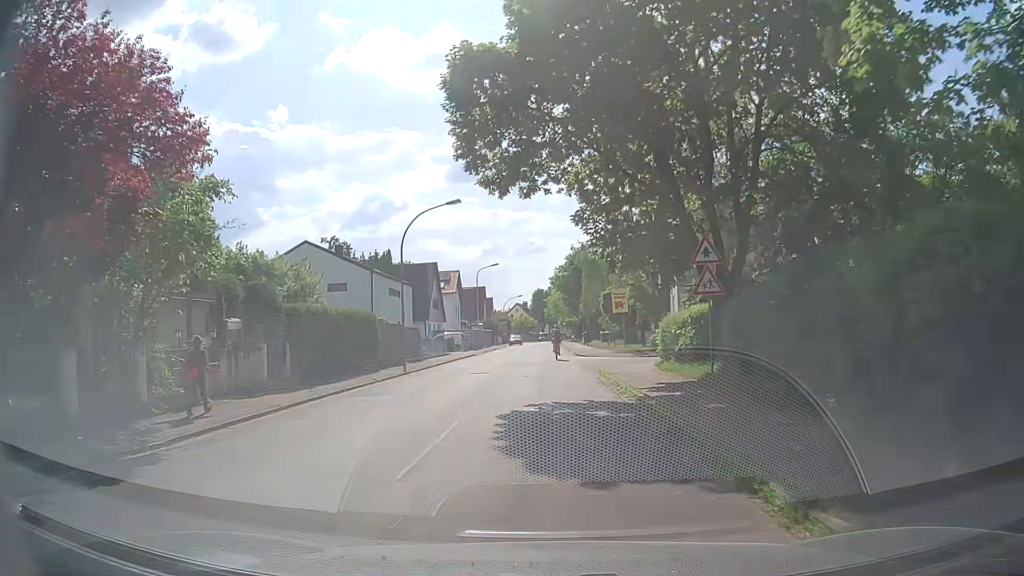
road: unclassified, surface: asphalt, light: Day
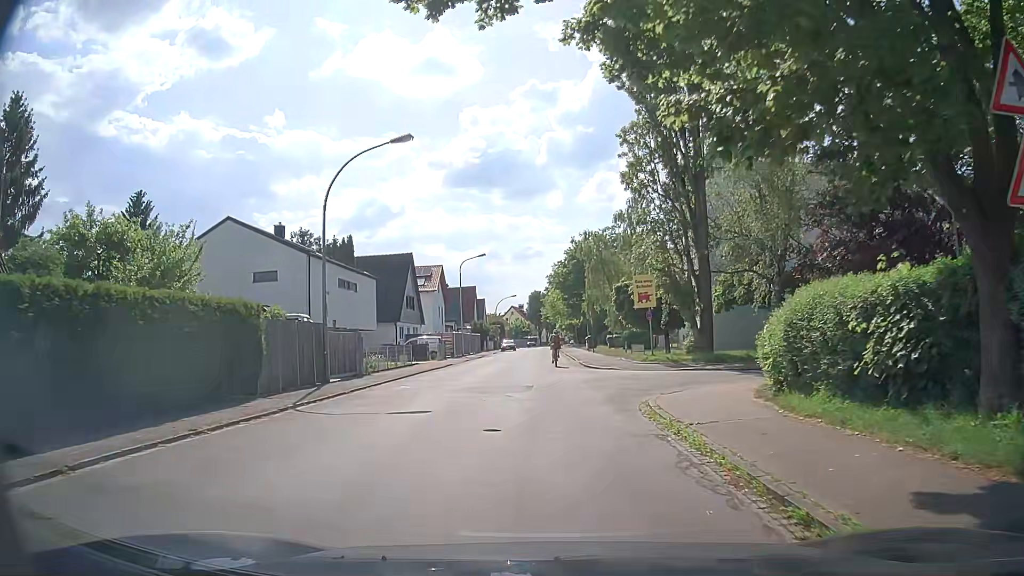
(0.0, +12.5) m; 0°
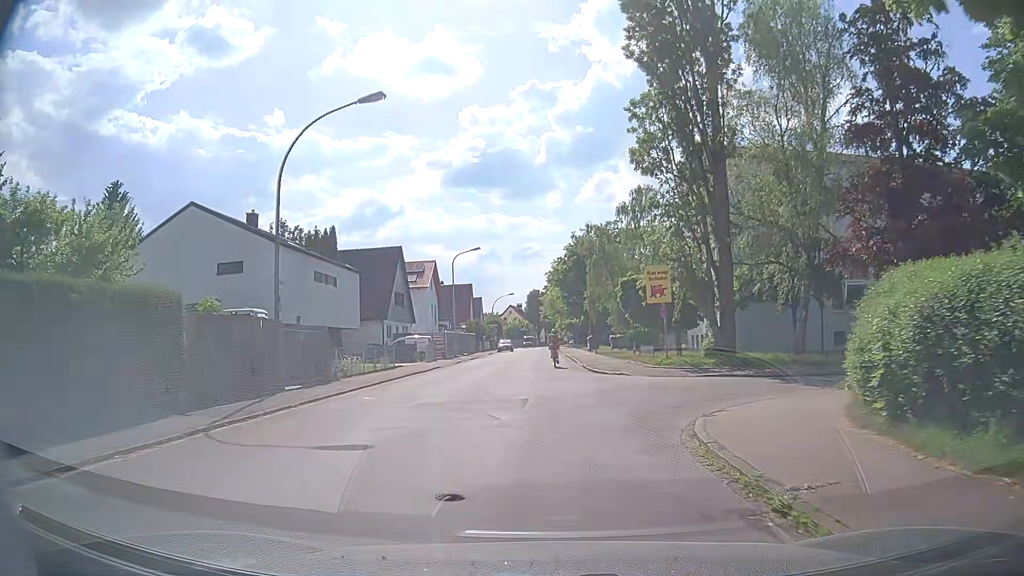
(0.0, +4.3) m; +1°
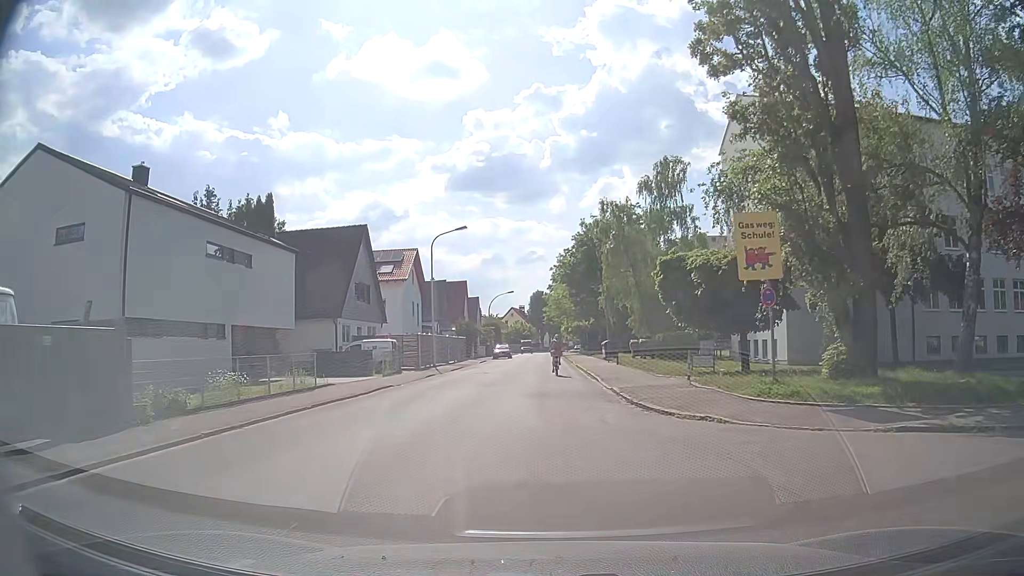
(-0.3, +12.9) m; -1°
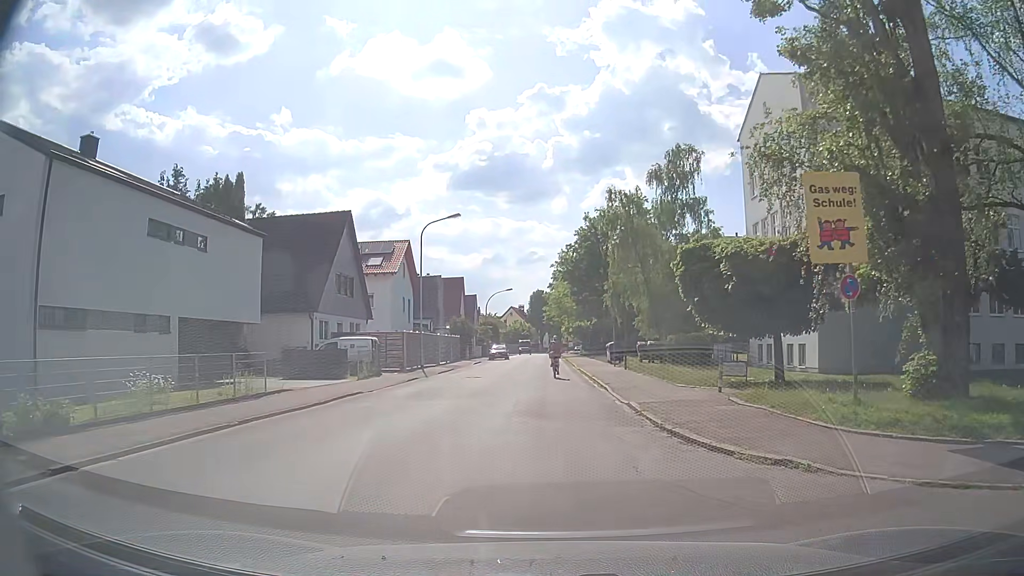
(0.0, +4.2) m; -1°
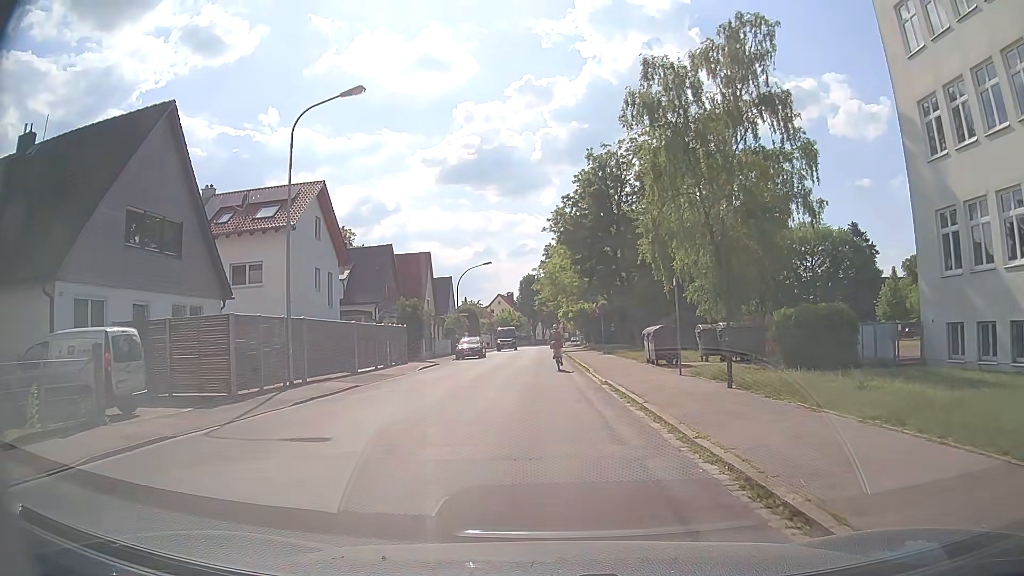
(+0.4, +20.6) m; +2°
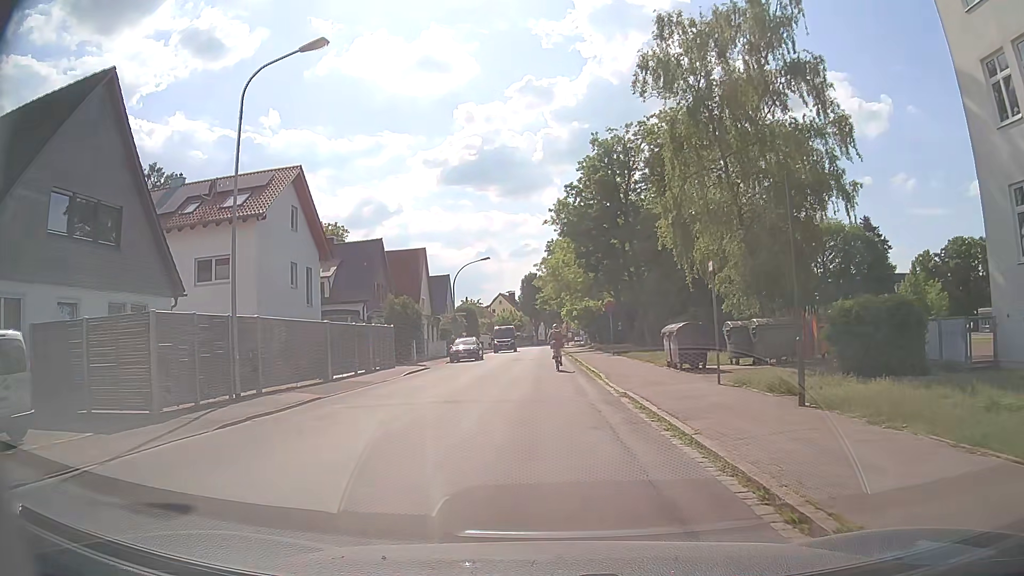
(0.0, +4.0) m; 0°
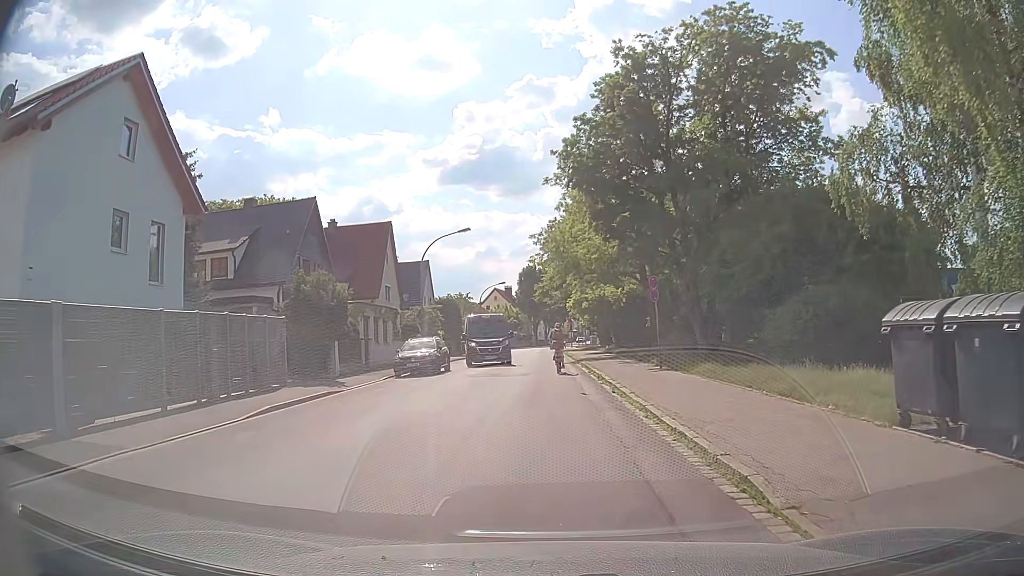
(-0.3, +15.5) m; 0°
